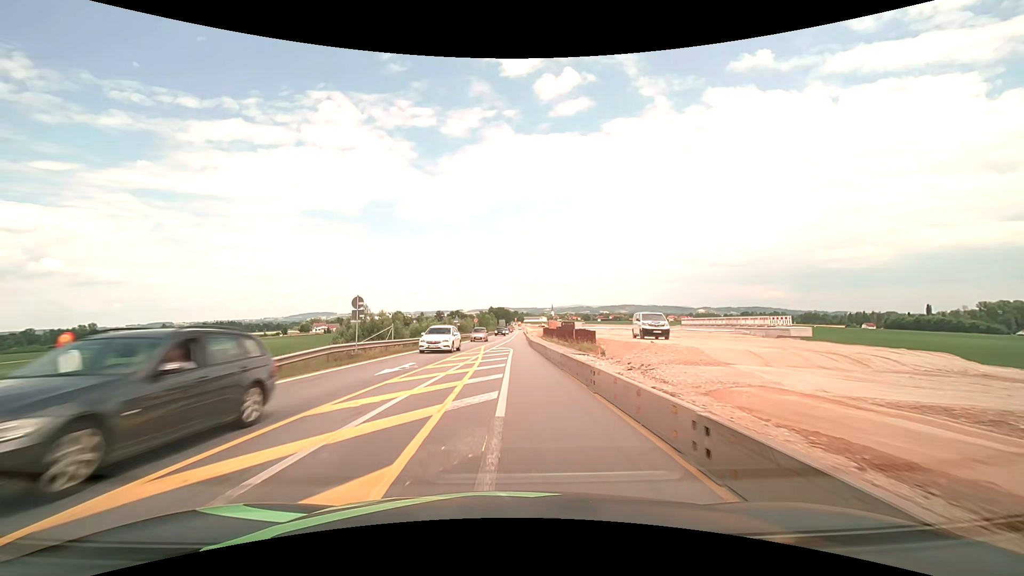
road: motorway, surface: asphalt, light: Day
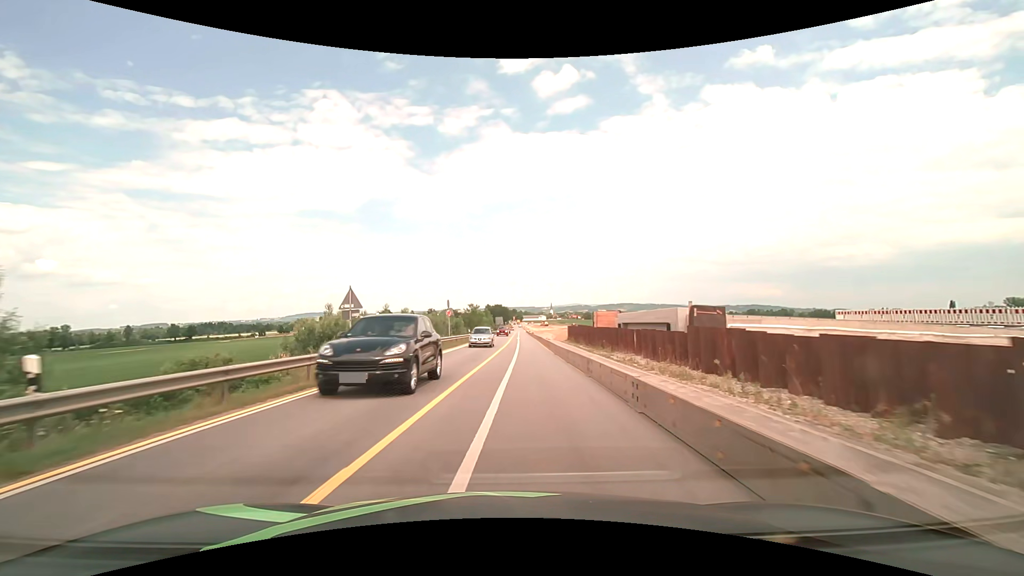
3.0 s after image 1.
(-0.2, +38.2) m; 0°
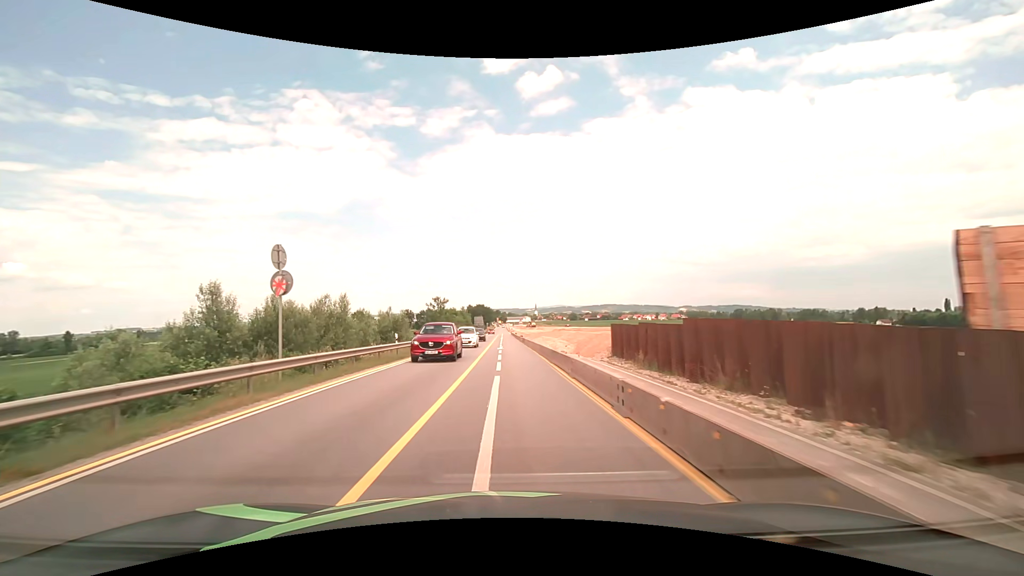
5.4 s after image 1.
(+0.8, +30.6) m; +2°
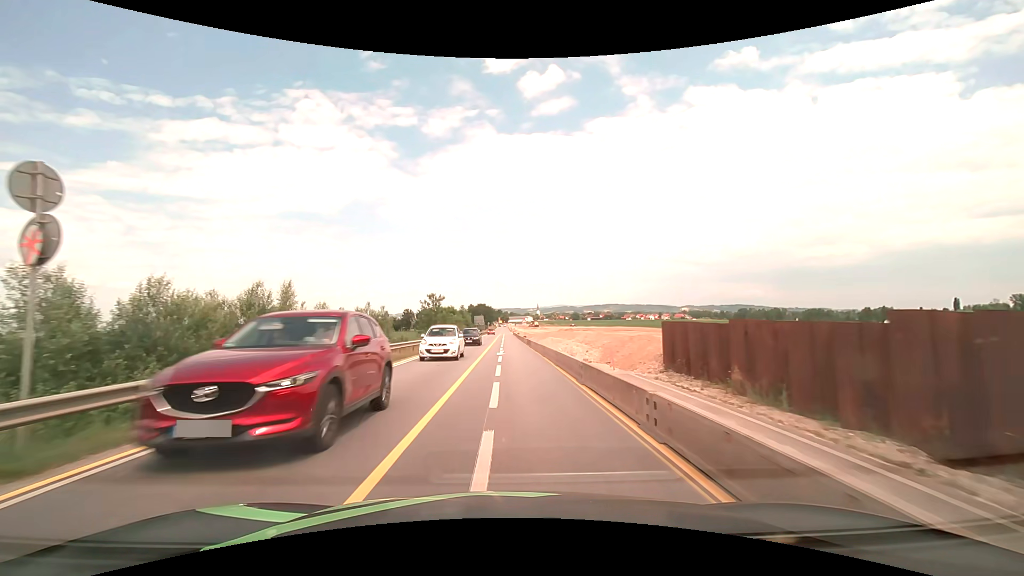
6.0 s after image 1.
(0.0, +7.6) m; 0°
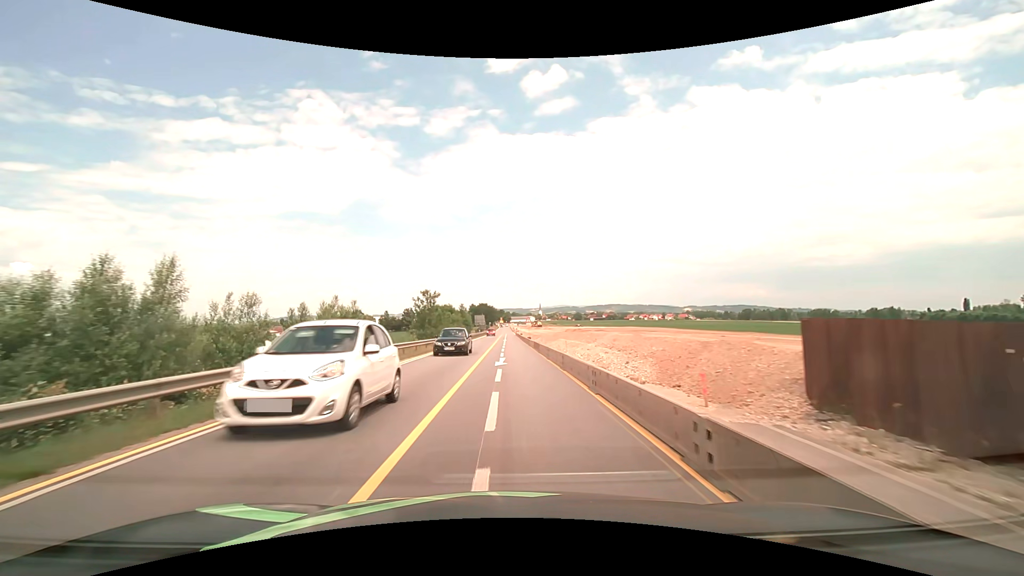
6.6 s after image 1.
(0.0, +7.6) m; 0°
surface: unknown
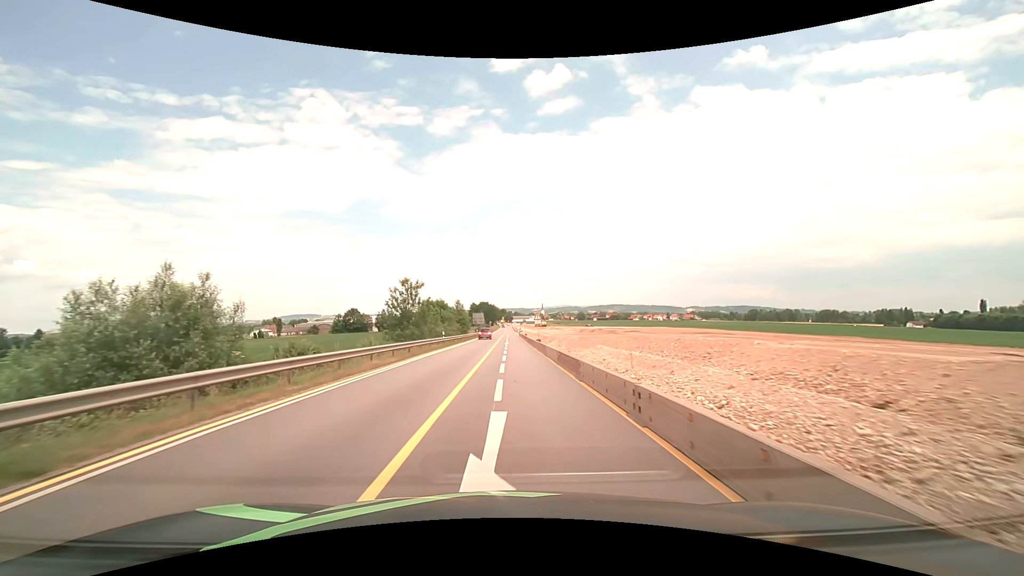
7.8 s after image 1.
(-0.1, +15.3) m; 0°
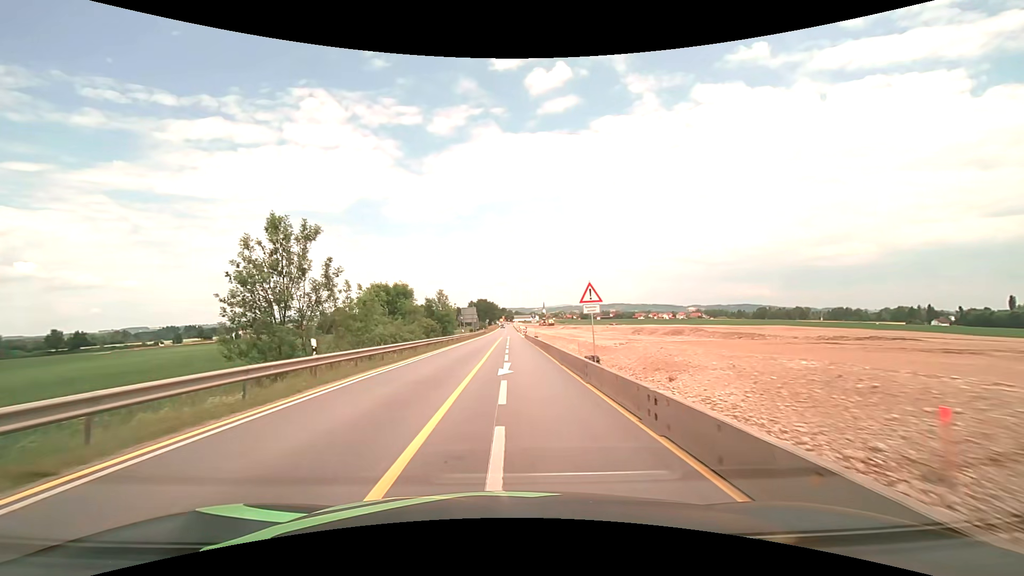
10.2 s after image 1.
(0.0, +30.5) m; 0°
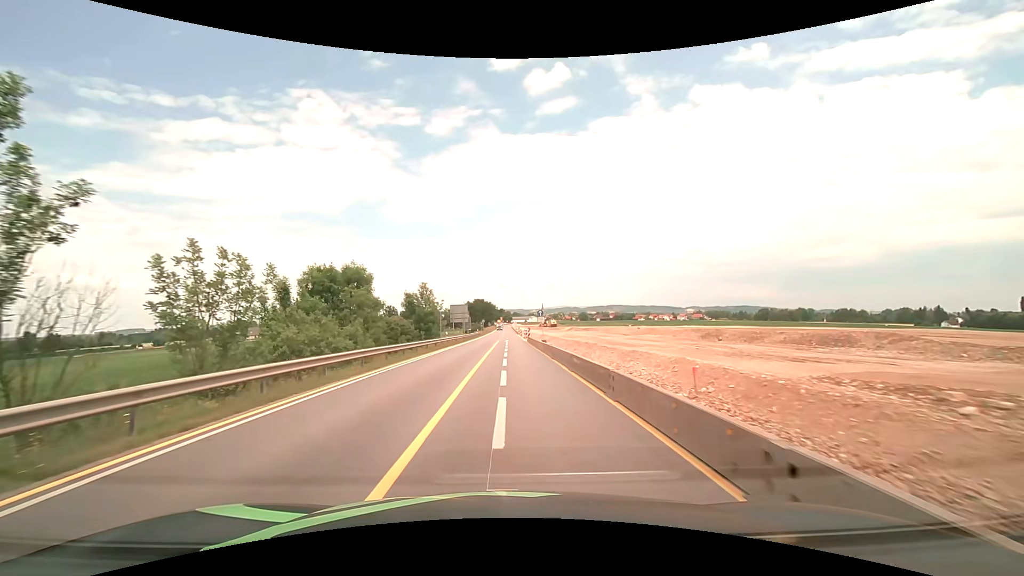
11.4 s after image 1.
(0.0, +15.2) m; 0°
(0, +10) (0, +20) (0, +30) (0, +40) (0, +50) (0, +60) (0, +70) (+1, +80) (+1, +90) (0, +100) m
